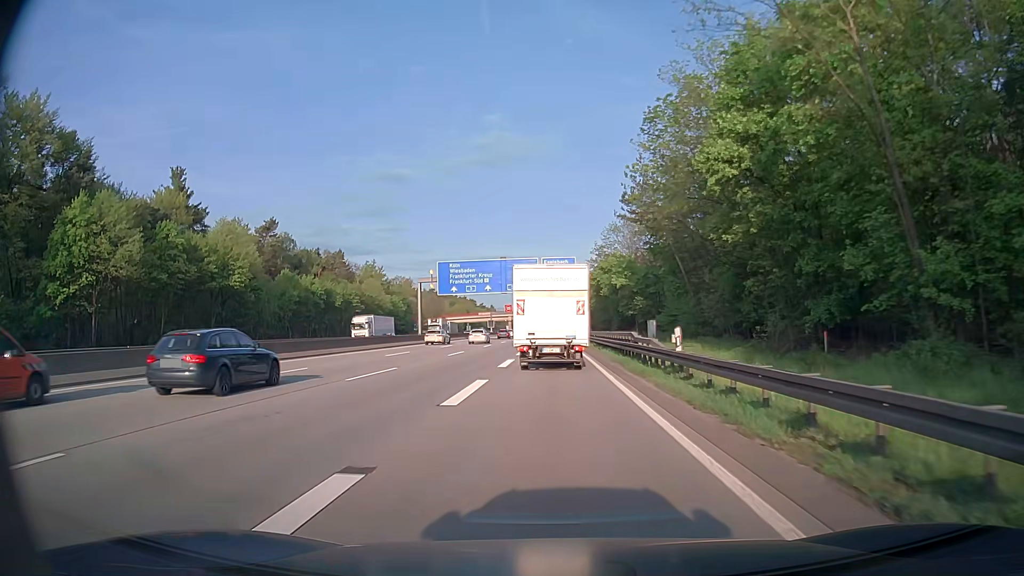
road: motorway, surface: asphalt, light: Day
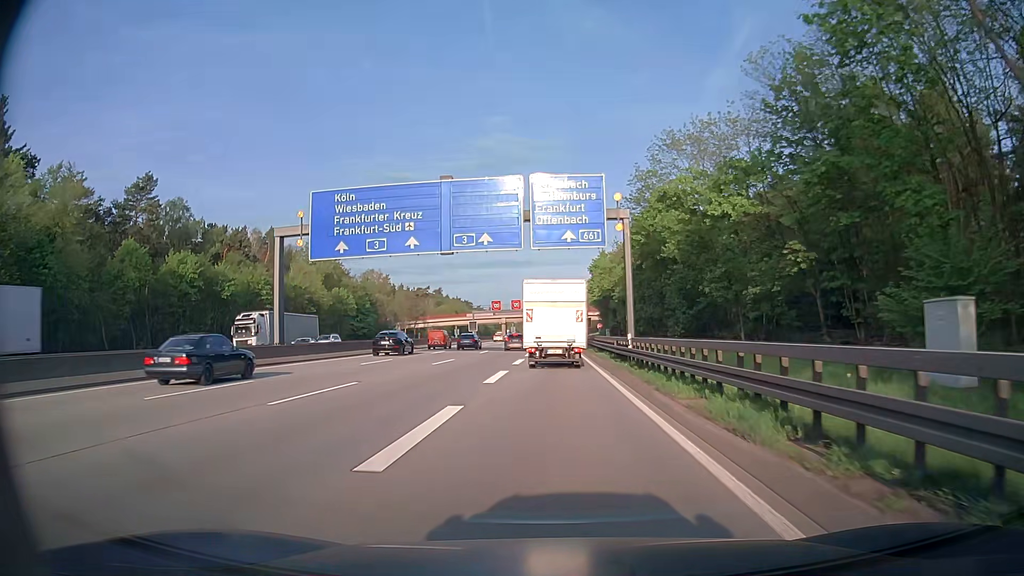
(-0.1, +41.5) m; 0°
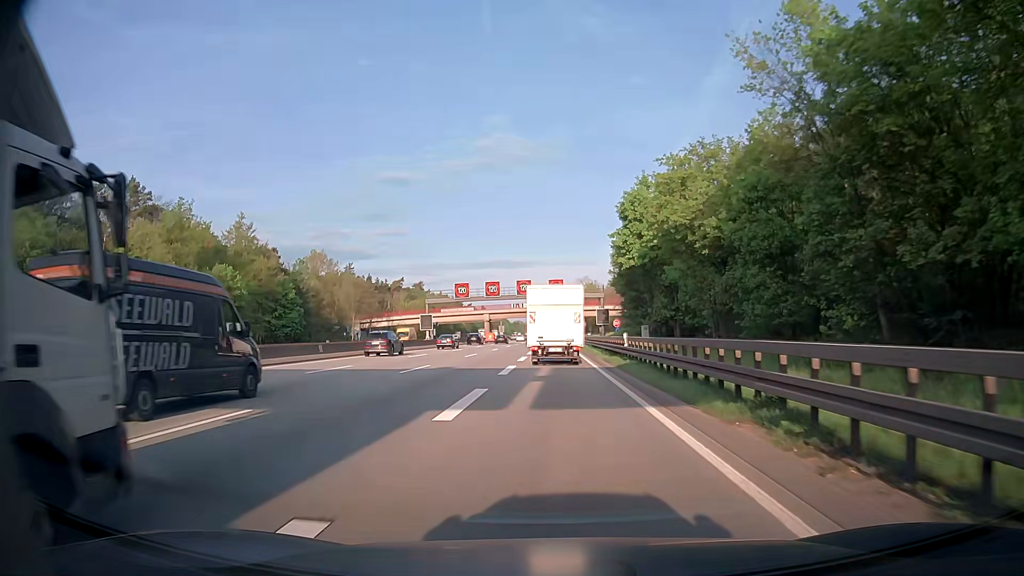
(-0.2, +44.0) m; 0°
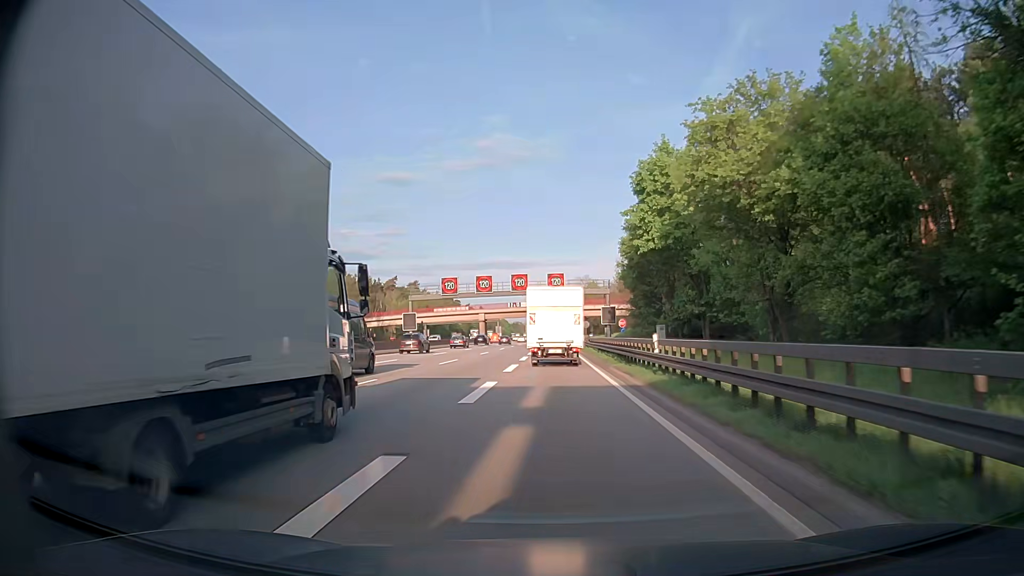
(0.0, +9.2) m; 0°
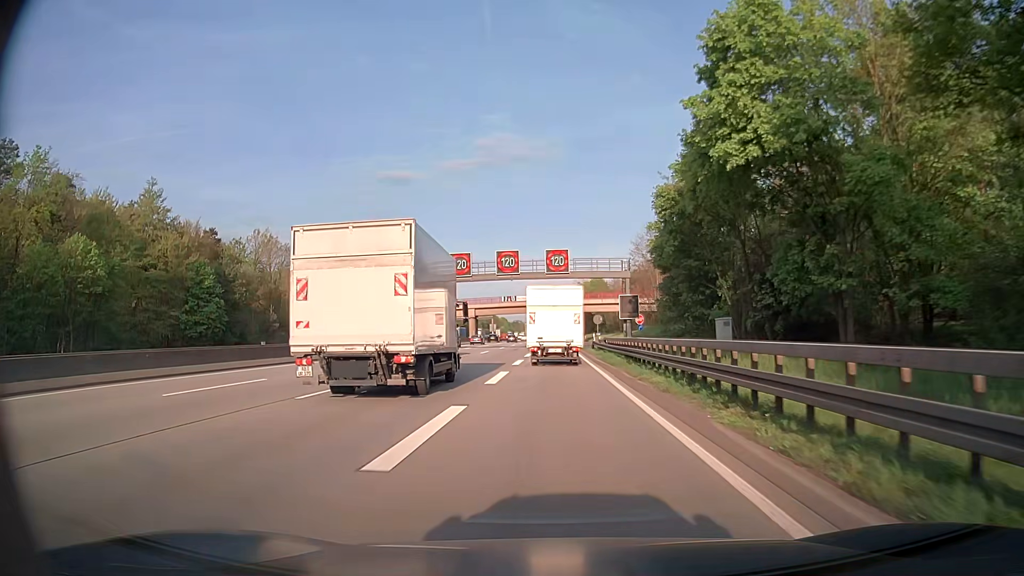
(0.0, +18.8) m; 0°
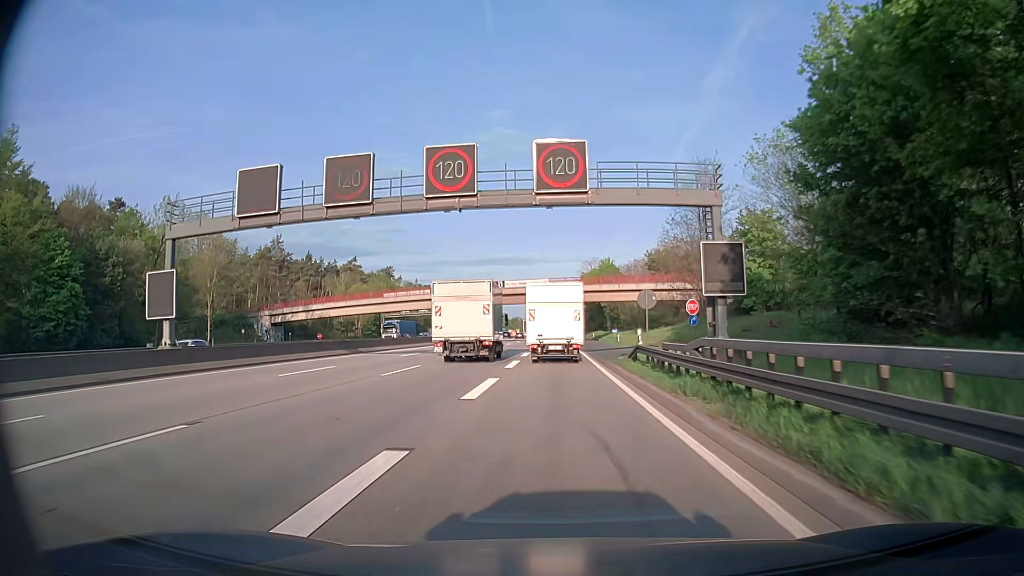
(0.0, +29.0) m; 0°
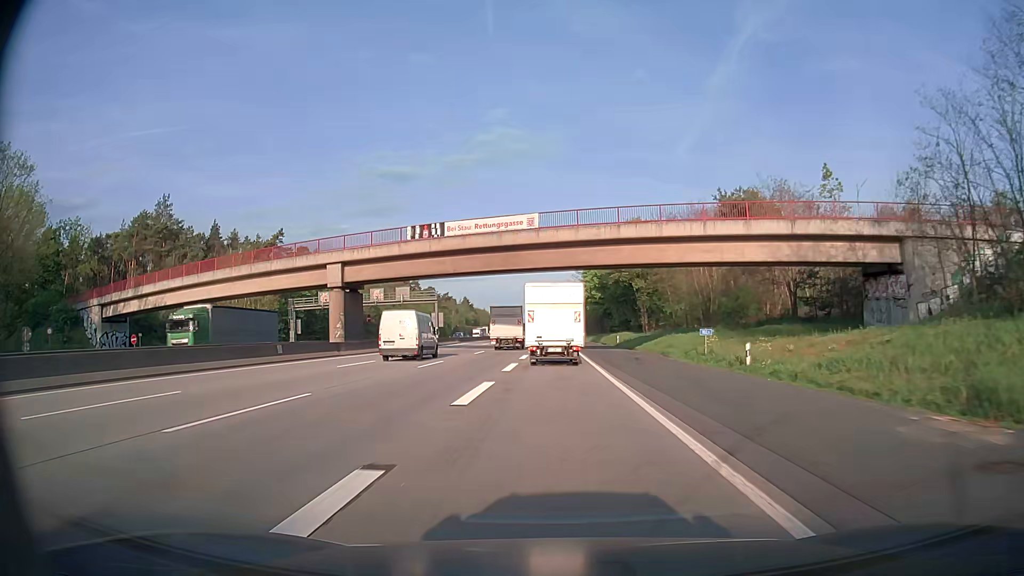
(+0.1, +49.0) m; 0°
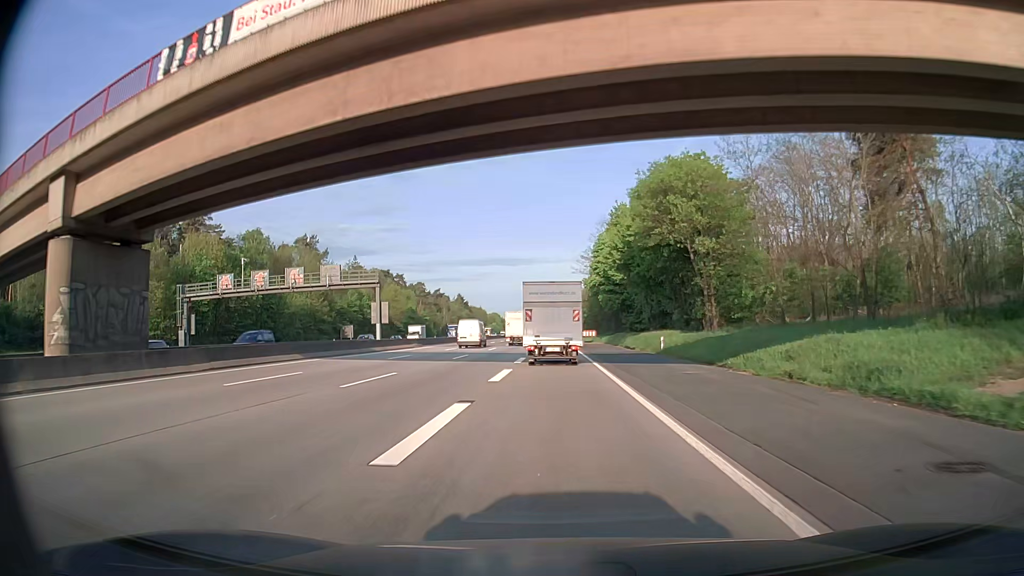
(-0.1, +29.6) m; 0°
(0, +10) (0, +20) (0, +30) (0, +40) (0, +50) (0, +60) (0, +70) (0, +80) (0, +90) (0, +100) m
